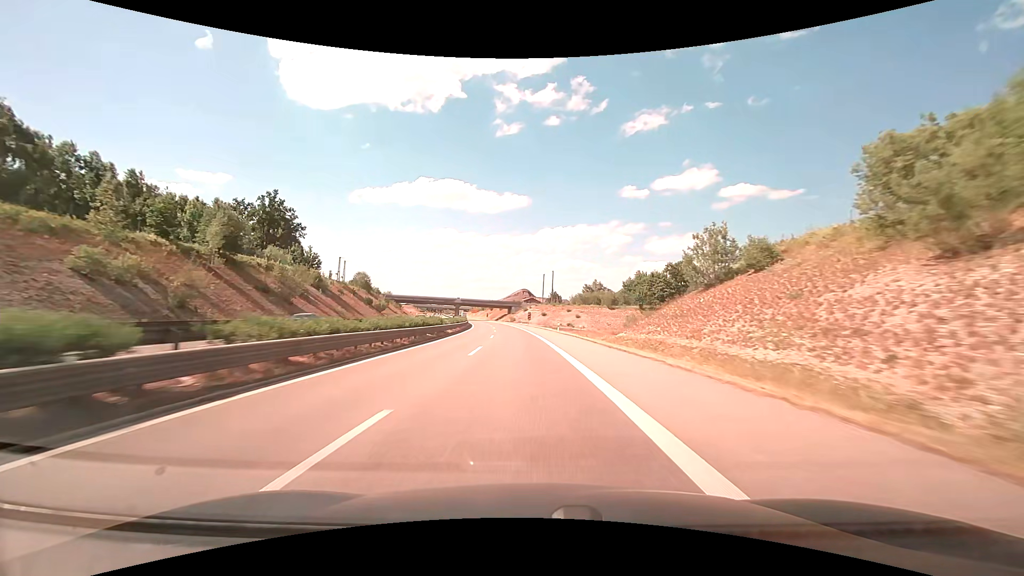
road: trunk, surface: asphalt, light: Day
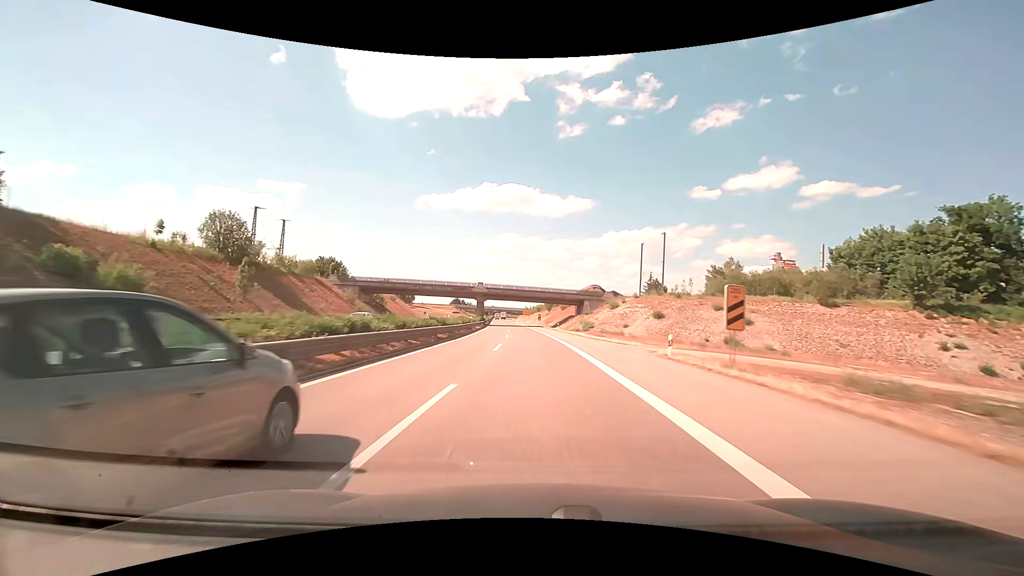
(-5.6, +86.7) m; -7°
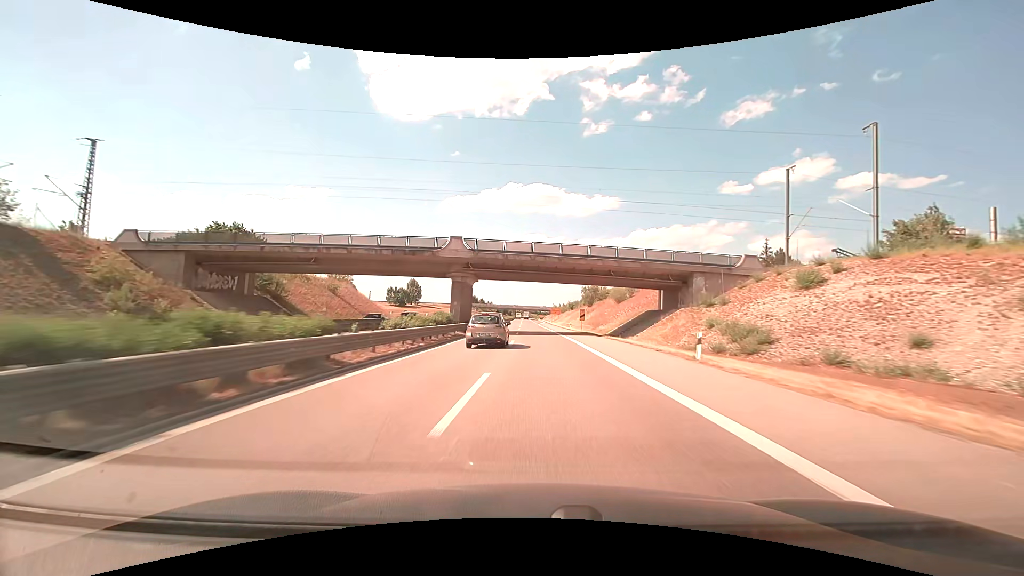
(-1.6, +52.0) m; -3°
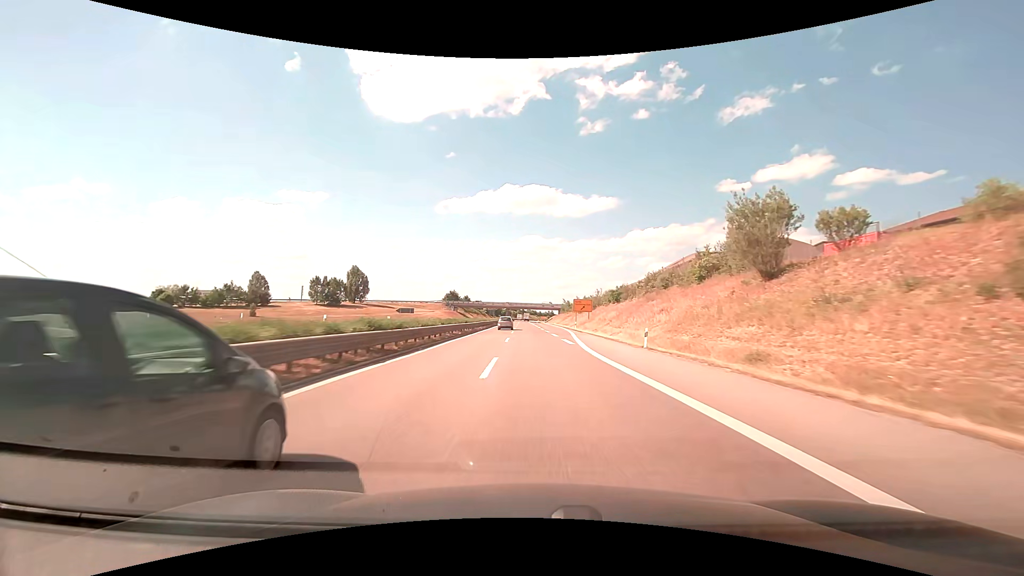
(-1.5, +84.0) m; 0°
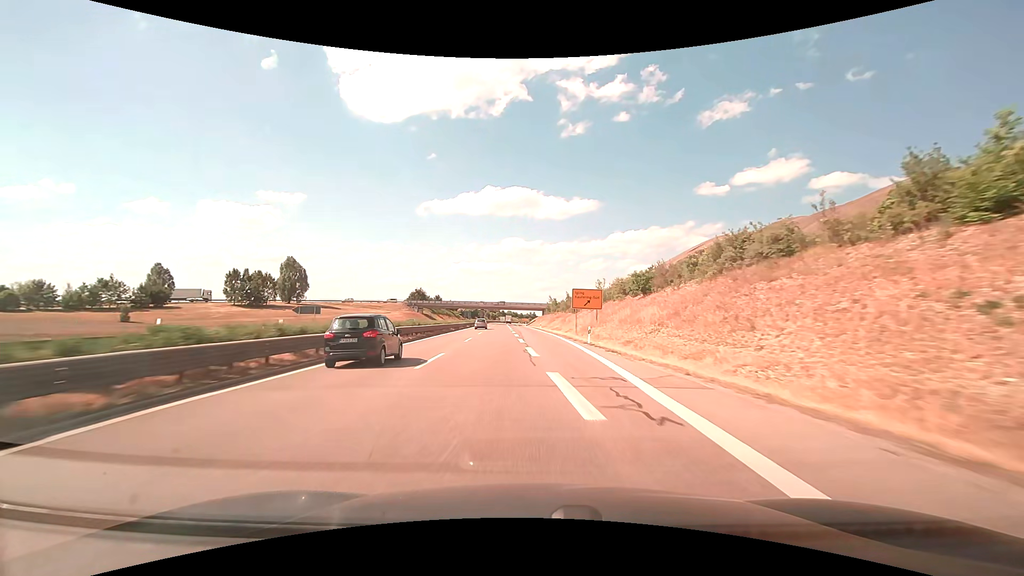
(+0.8, +32.6) m; +2°
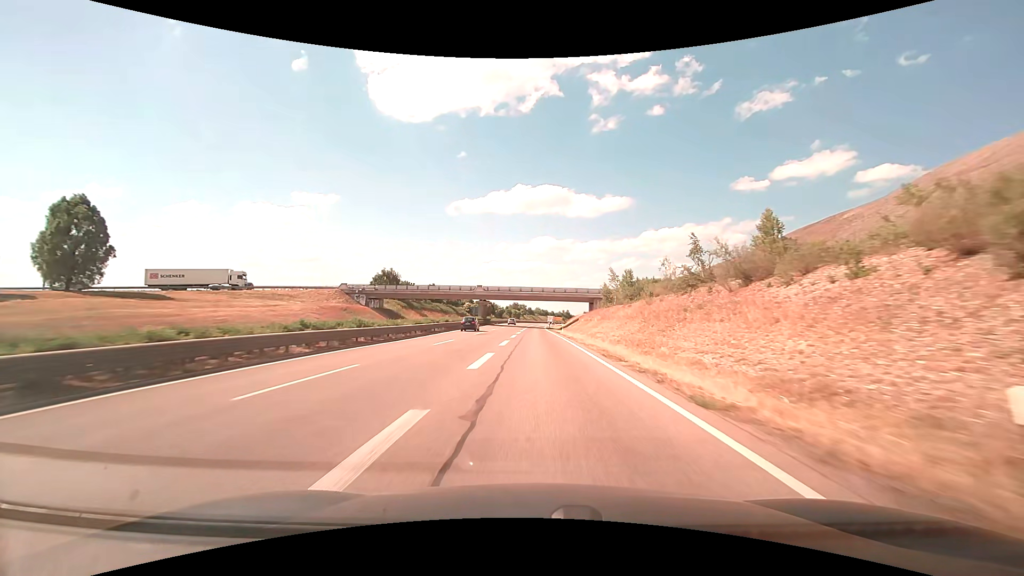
(-1.7, +76.8) m; -3°
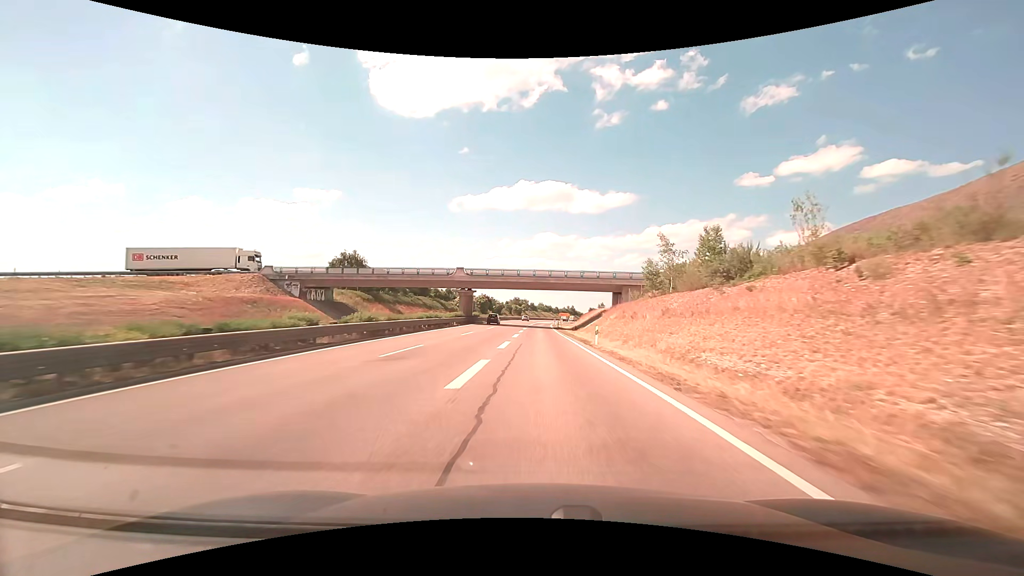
(-0.1, +27.6) m; 0°
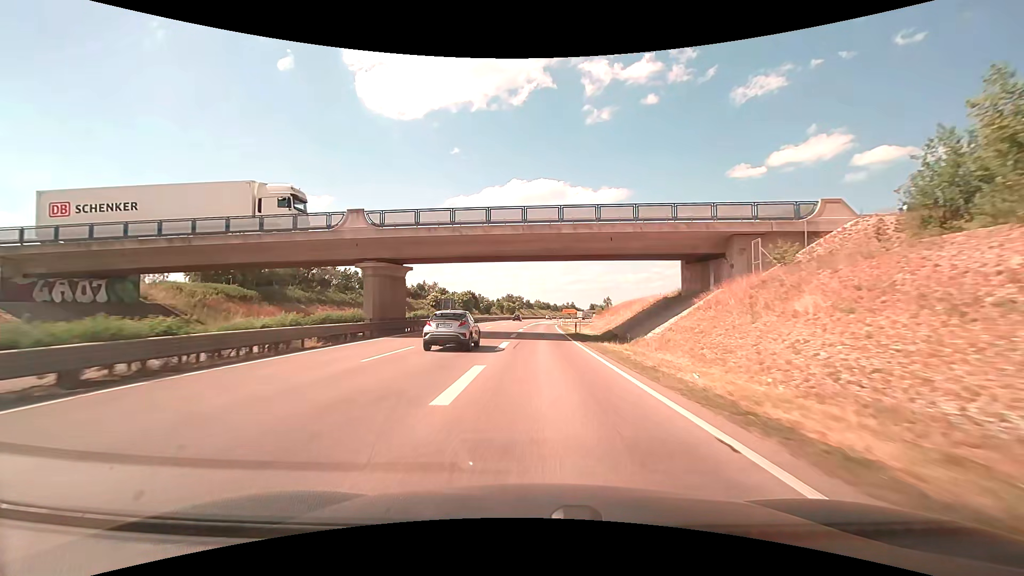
(+0.2, +37.2) m; +1°
(0, +10) (0, +20) (0, +30) (0, +40) (0, +50) (+1, +60) (+1, +70) (+1, +80) (+3, +90) (+5, +100) m
